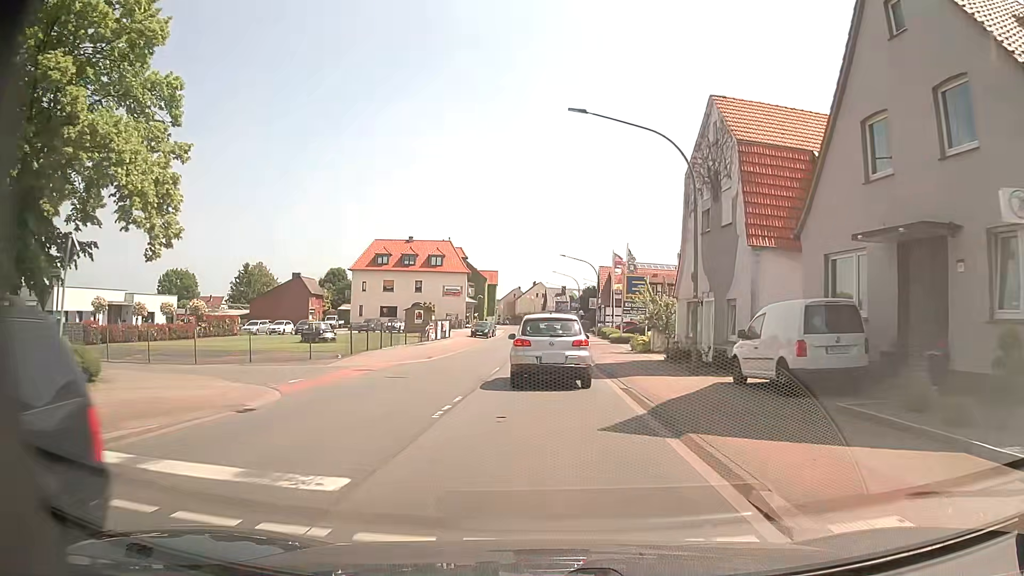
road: primary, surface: asphalt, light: Day
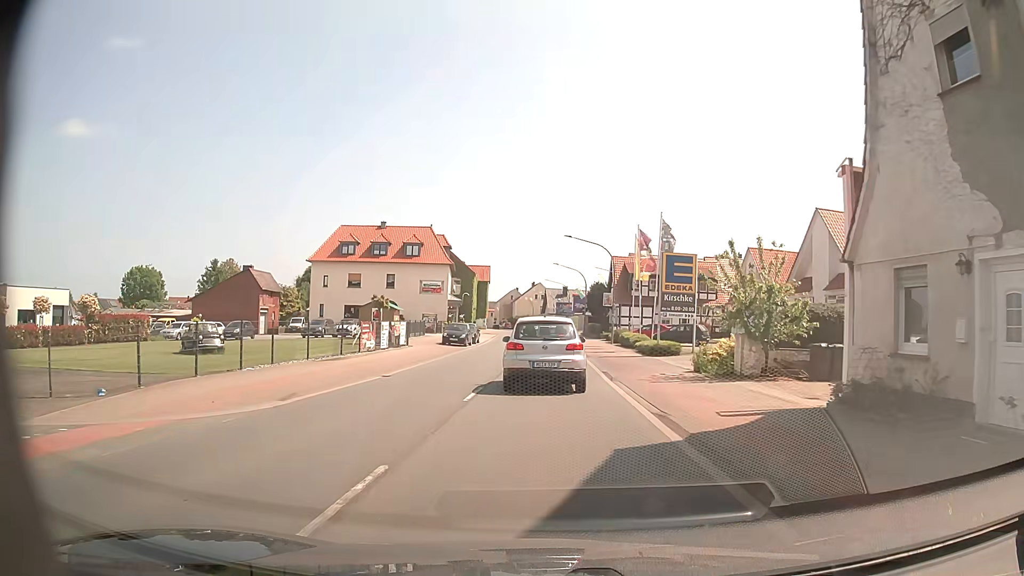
(+0.1, +15.9) m; 0°
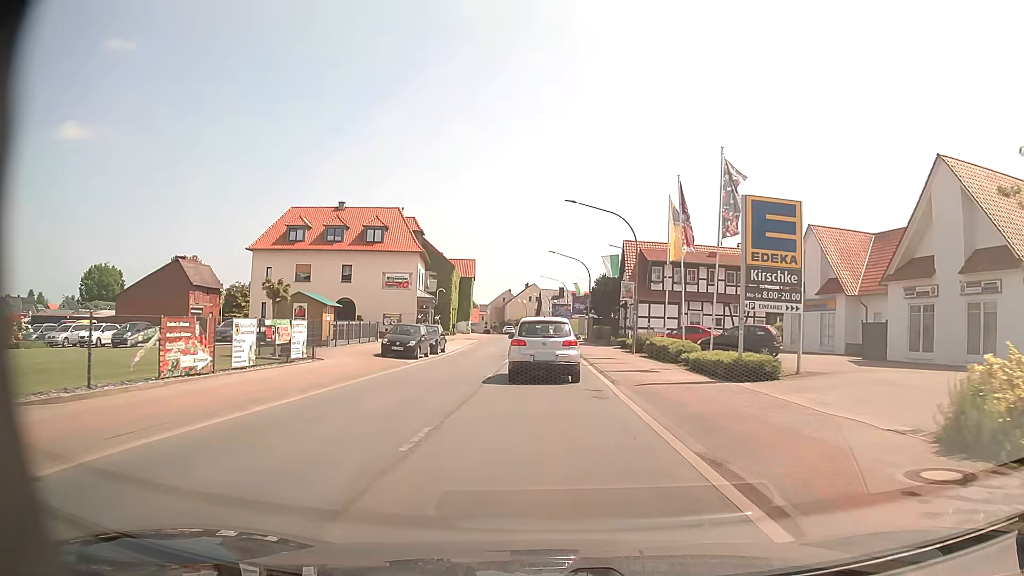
(+0.2, +14.9) m; +1°
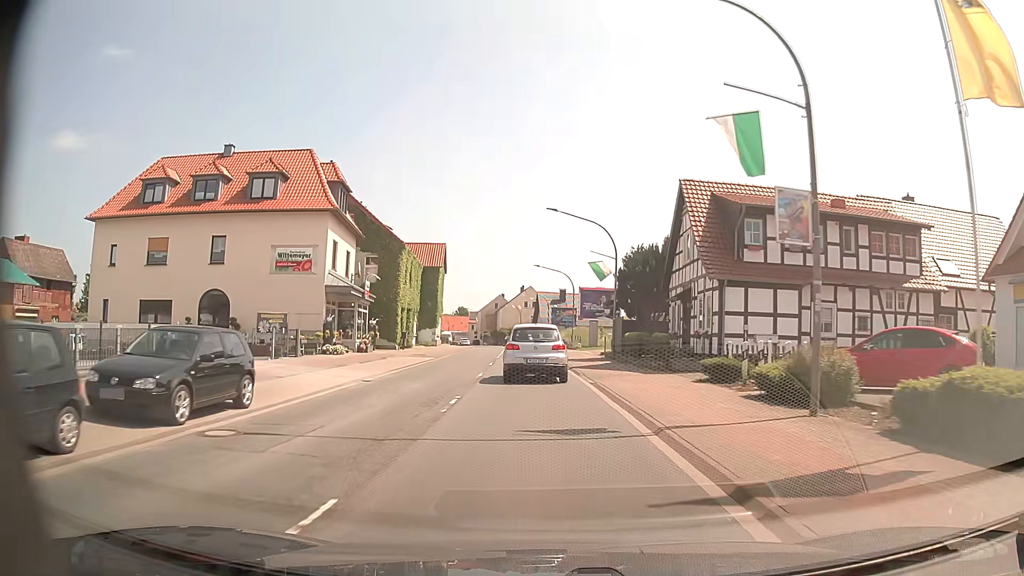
(+0.1, +24.5) m; 0°
(0, +10) (0, +20) (-1, +30) (-1, +40) (-2, +50) (-2, +60) (-3, +70) (-4, +80) (-5, +90) (-6, +100) m
